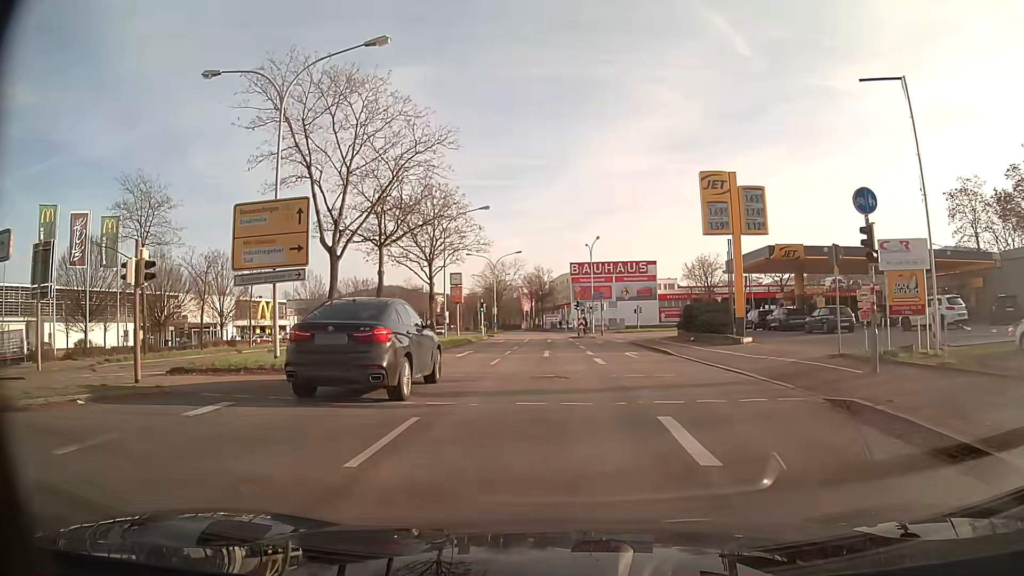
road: primary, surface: asphalt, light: Day
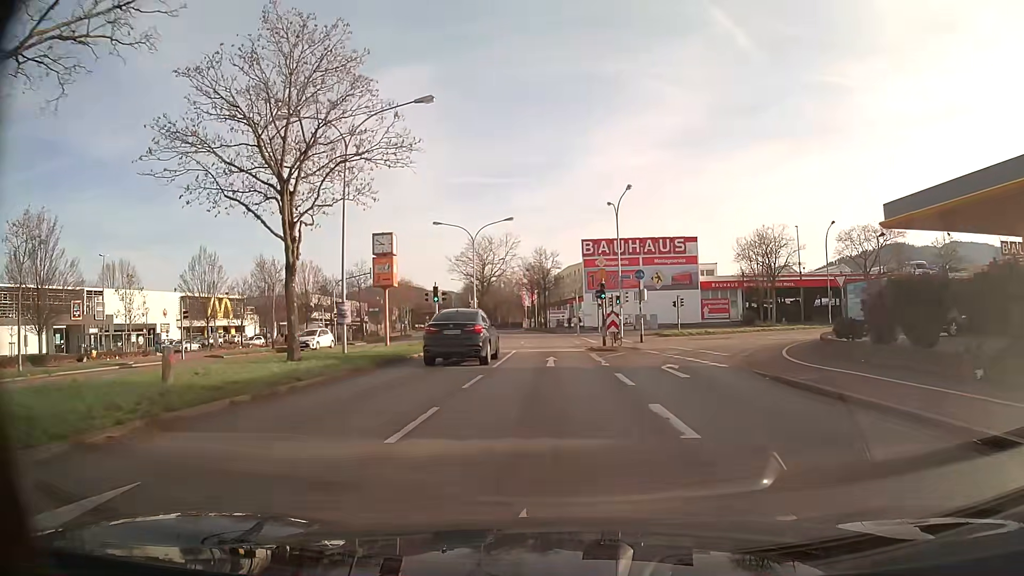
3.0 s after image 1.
(-0.2, +25.4) m; -1°
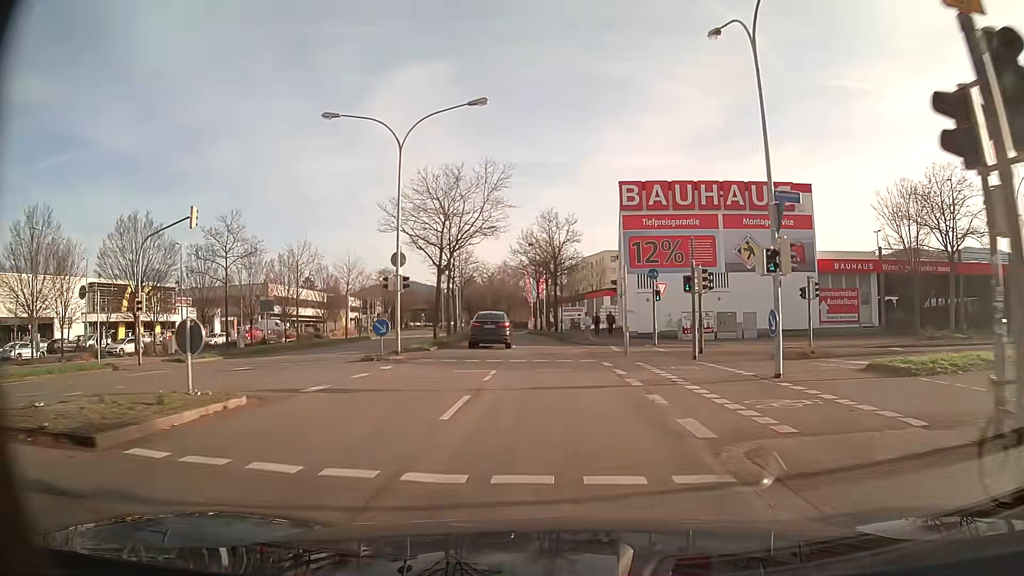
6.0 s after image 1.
(-0.3, +30.8) m; -1°
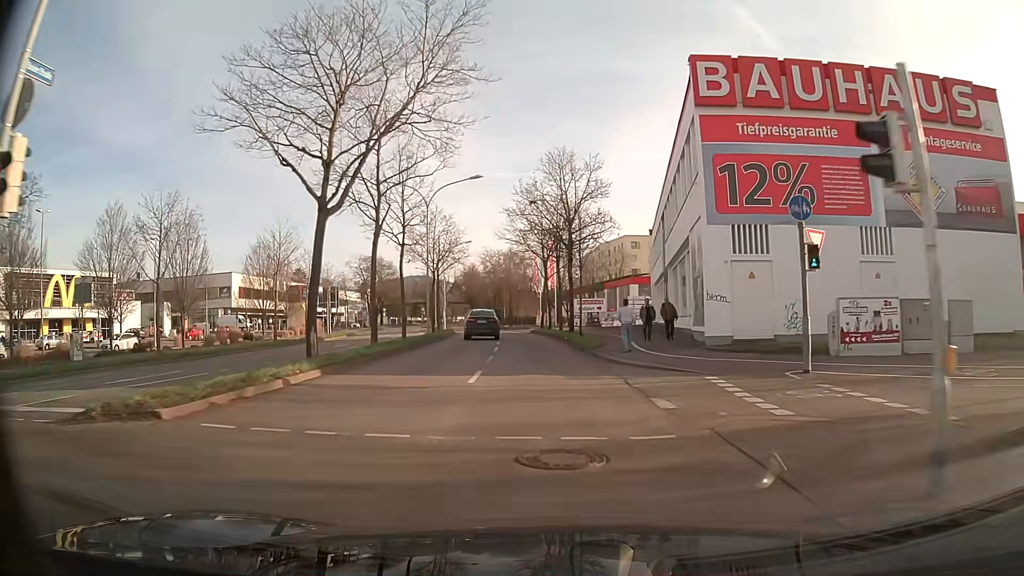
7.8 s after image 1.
(-0.2, +20.3) m; -1°
(0, +10) (0, +20) (-1, +30) (-2, +40) (-3, +50) (-4, +60) (-5, +70) (-7, +80) (-9, +89) (-11, +99) m
